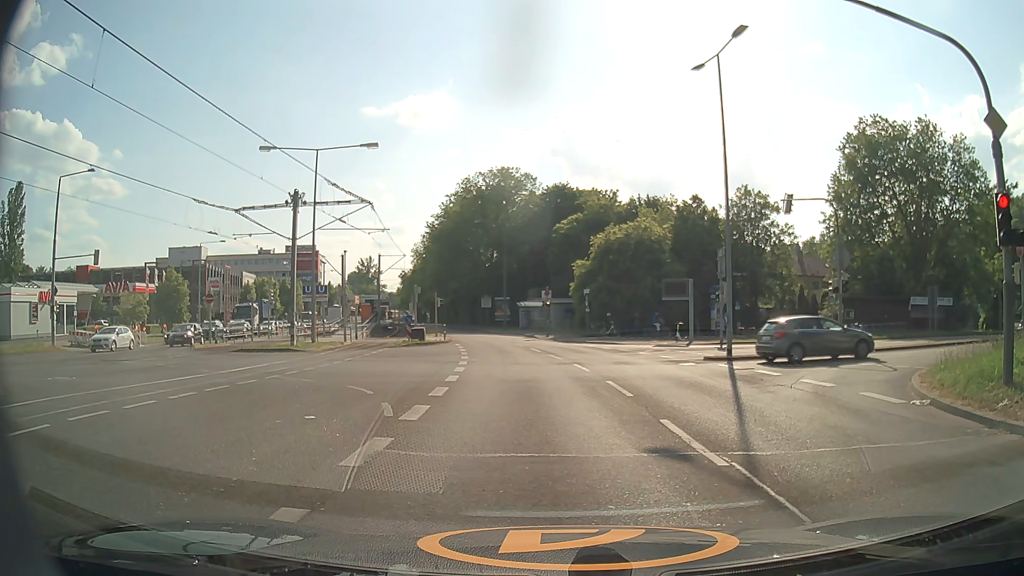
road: secondary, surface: asphalt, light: Day
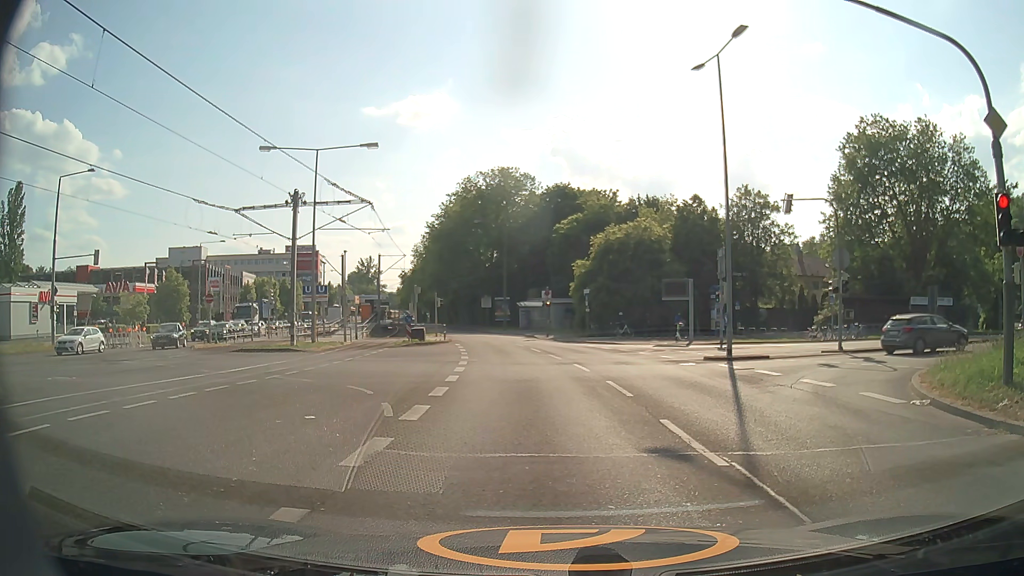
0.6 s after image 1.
(0.0, 0.0) m; 0°
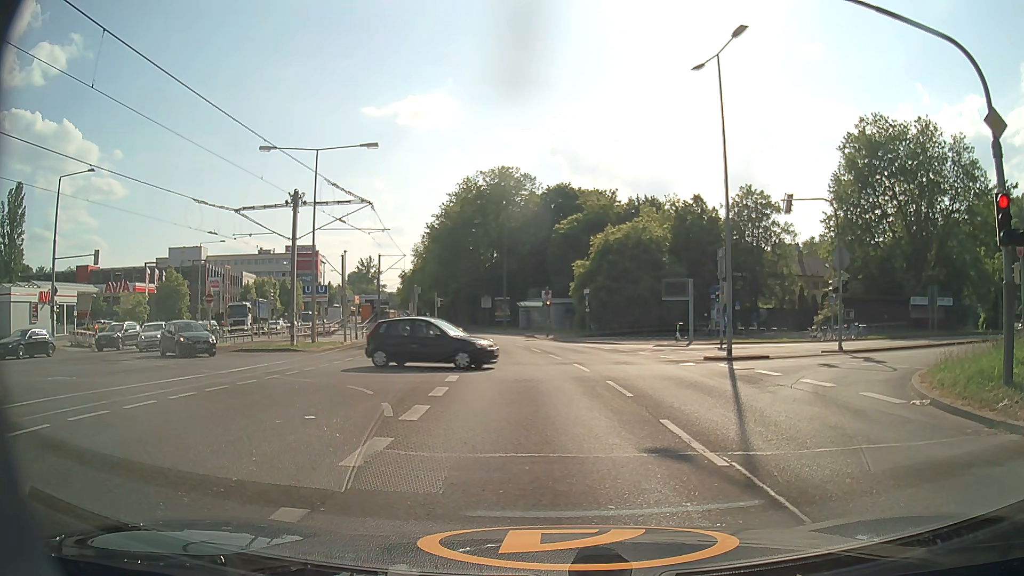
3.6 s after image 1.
(0.0, 0.0) m; 0°
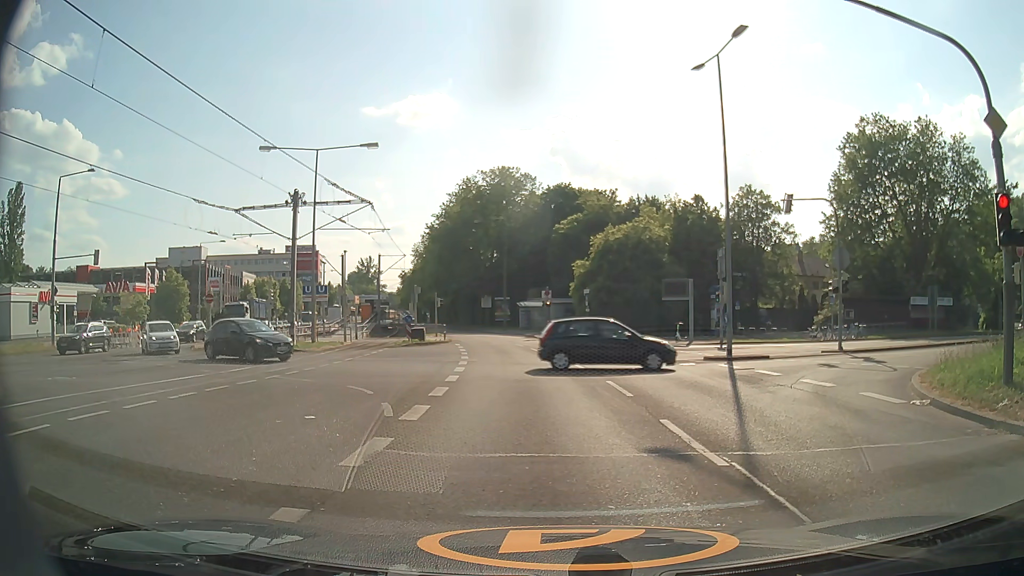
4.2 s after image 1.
(0.0, 0.0) m; 0°
